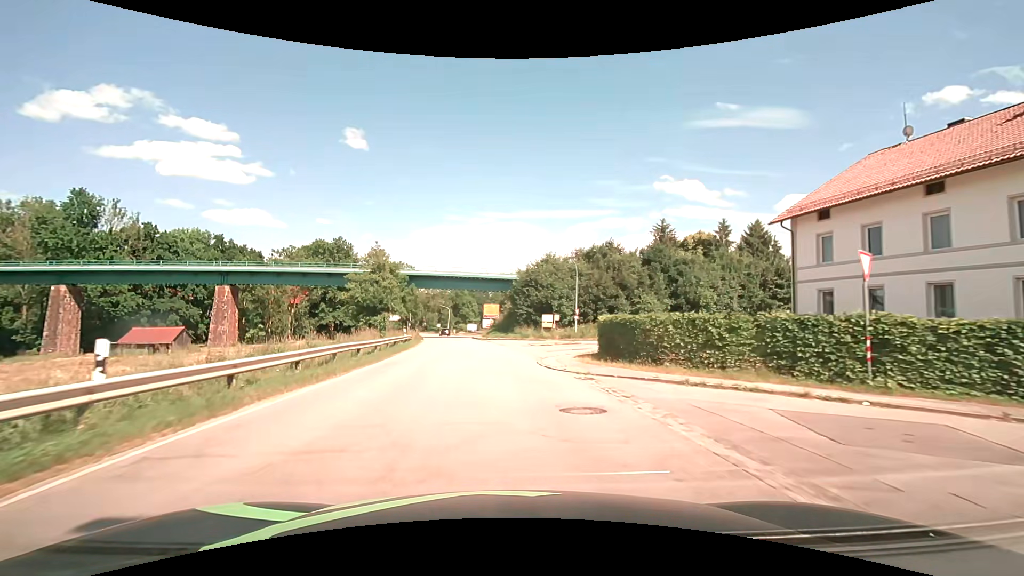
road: secondary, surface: asphalt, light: Day
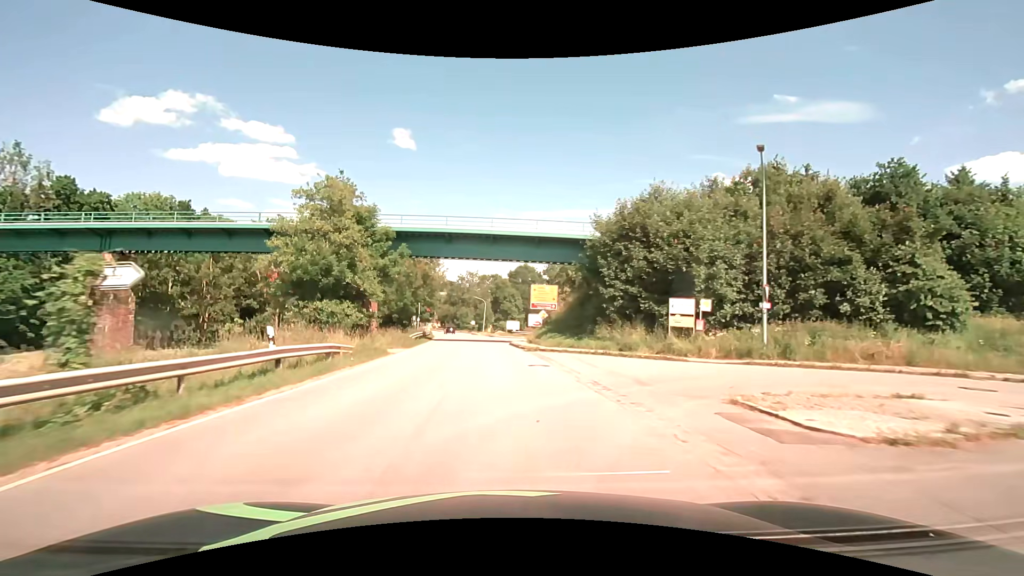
(-1.5, +30.5) m; -5°
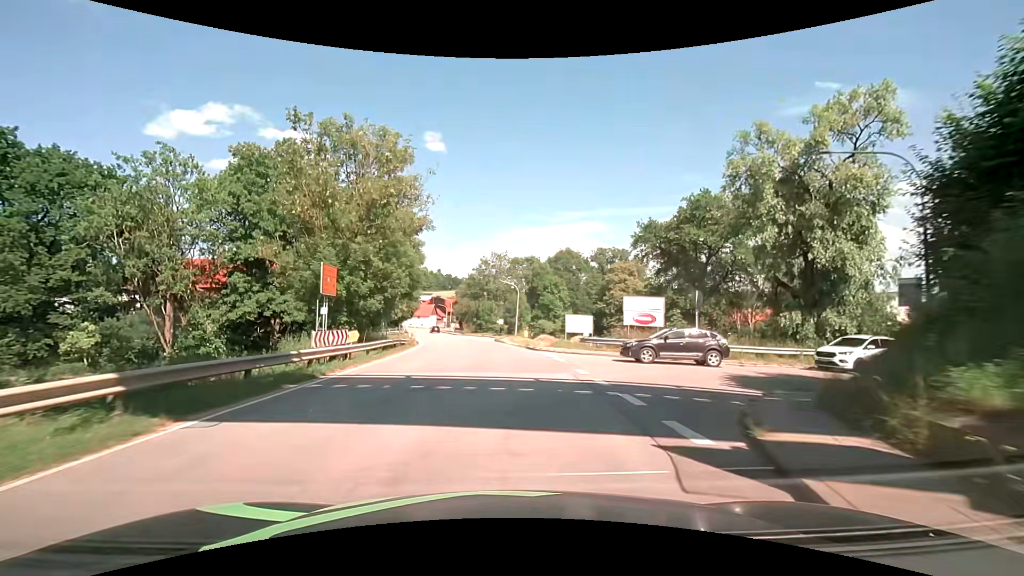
(-1.8, +38.1) m; -5°
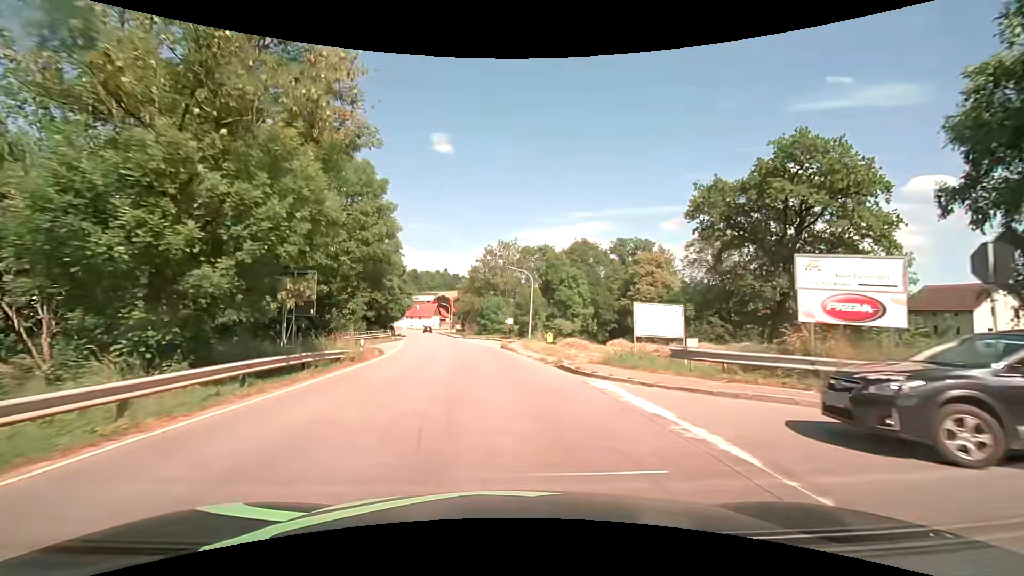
(0.0, +15.3) m; 0°
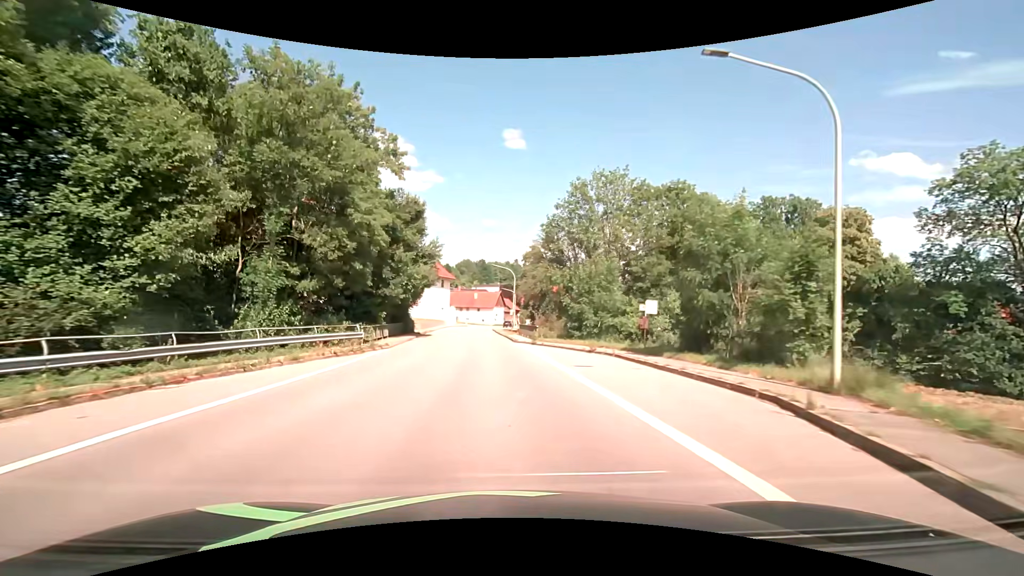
(-3.0, +38.1) m; -8°
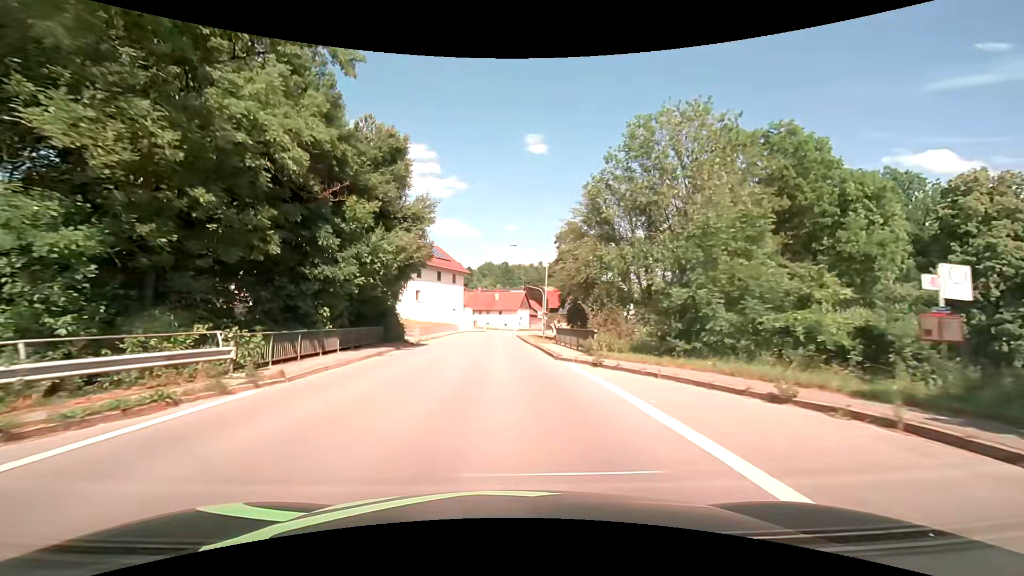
(-0.3, +15.4) m; -3°
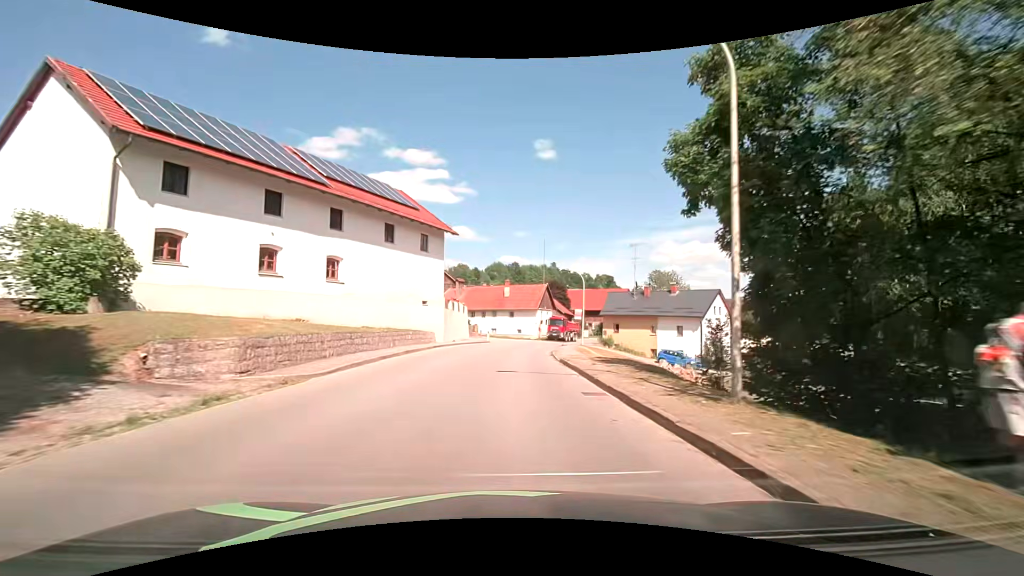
(-0.6, +30.4) m; -1°
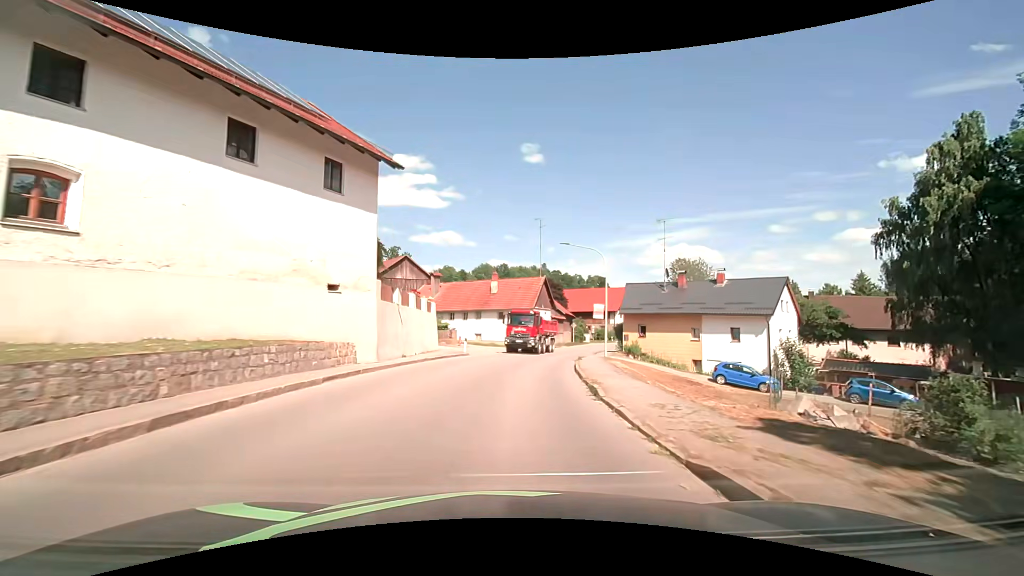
(+0.1, +15.1) m; +1°
(0, +10) (+1, +20) (+2, +30) (+4, +40) (+7, +49) (+10, +59) (+13, +68) (+17, +77) (+21, +87) (+26, +95) m
